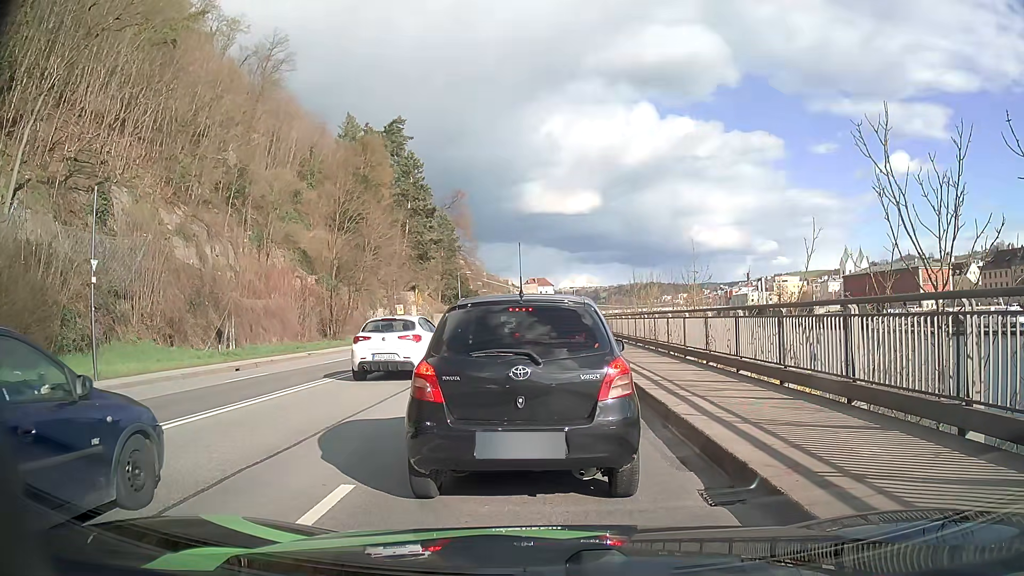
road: primary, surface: asphalt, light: Day
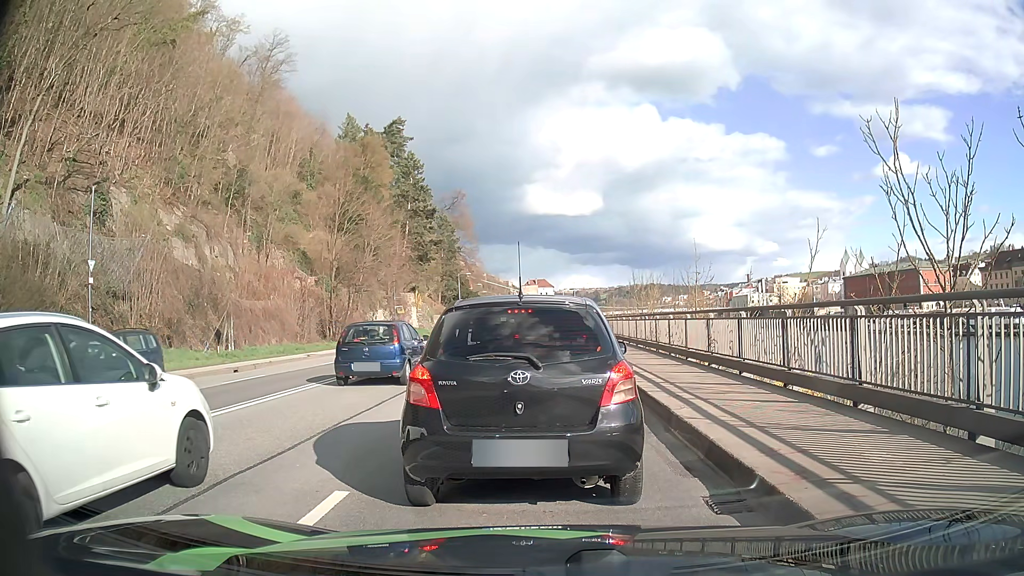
(0.0, +0.3) m; 0°
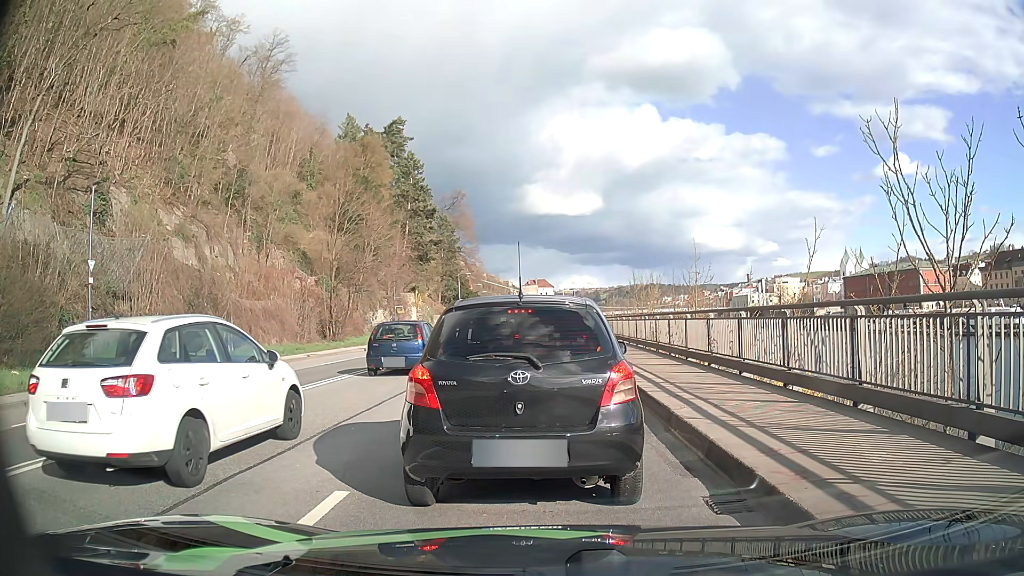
(0.0, 0.0) m; 0°
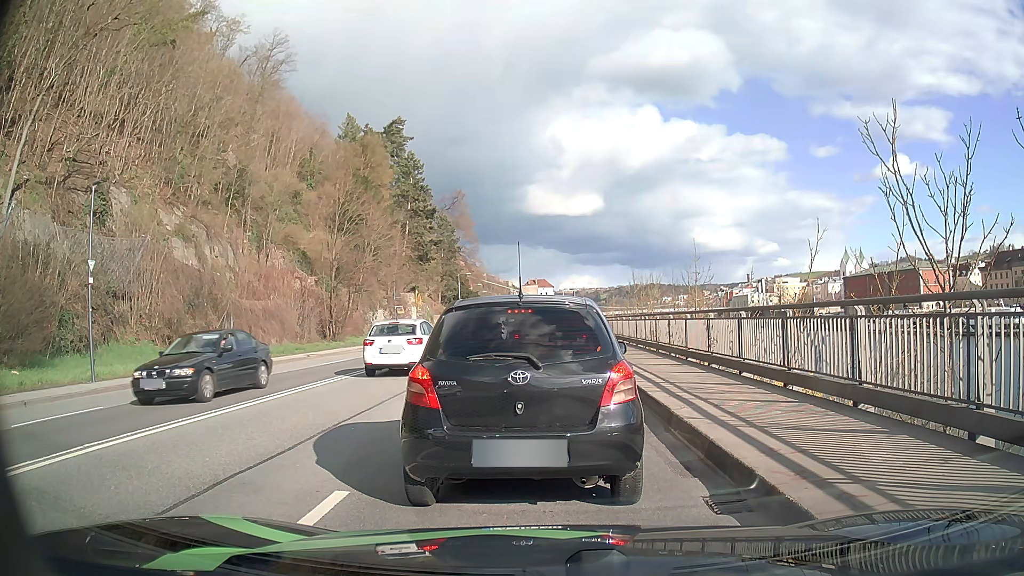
(0.0, 0.0) m; 0°
